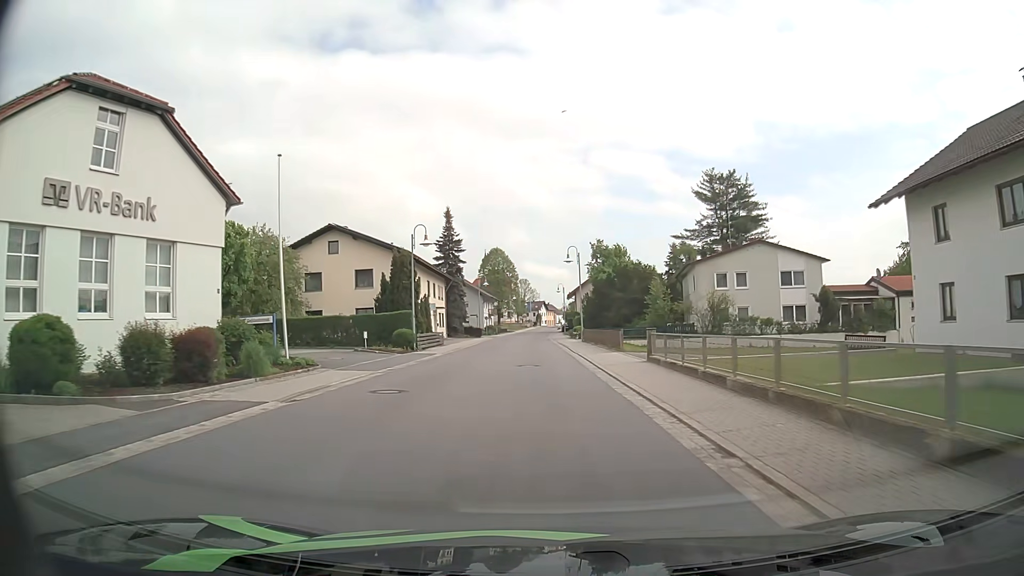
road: secondary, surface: asphalt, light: Day
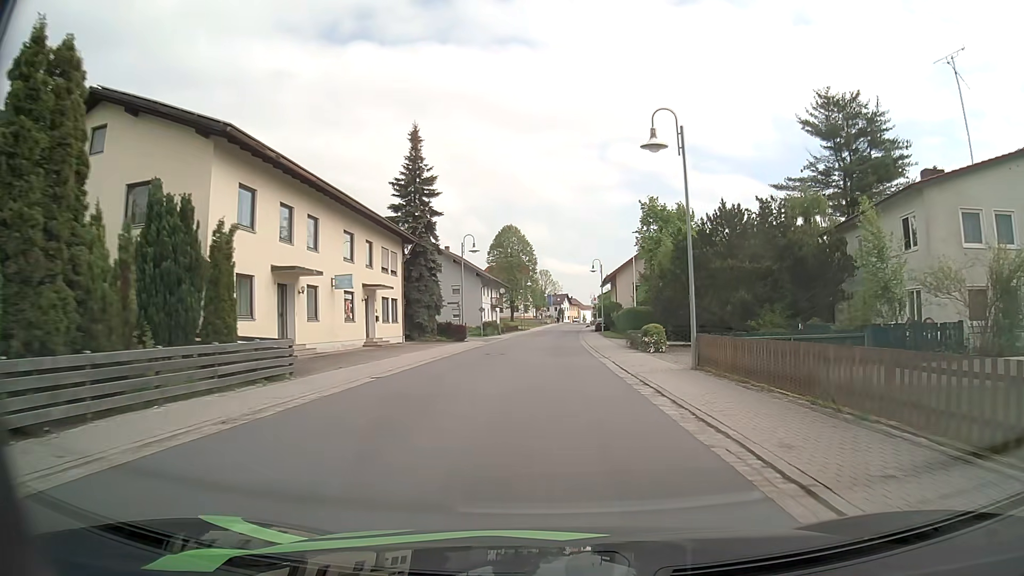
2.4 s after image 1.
(-0.6, +32.0) m; -2°
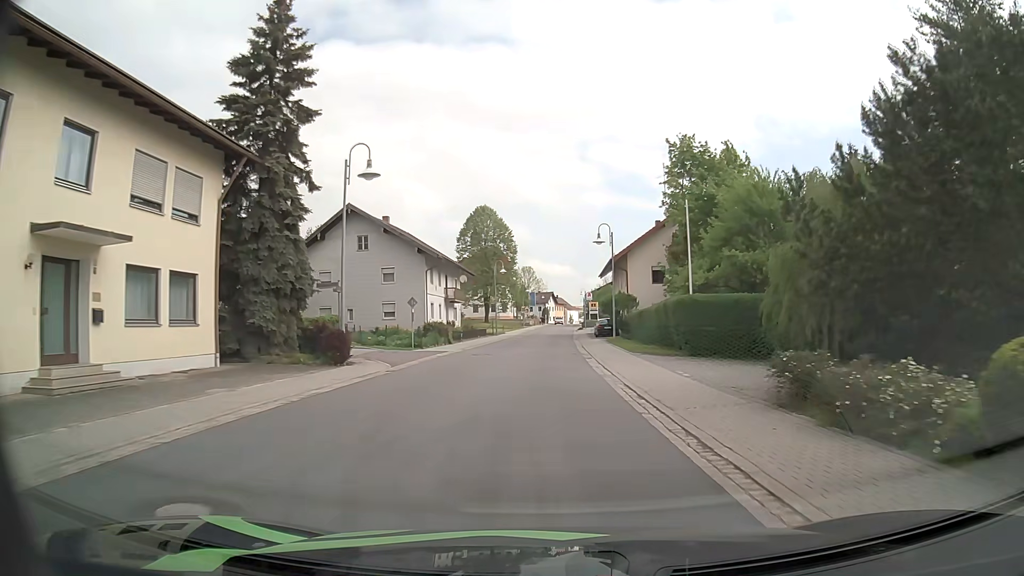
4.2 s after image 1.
(+0.2, +23.5) m; +1°
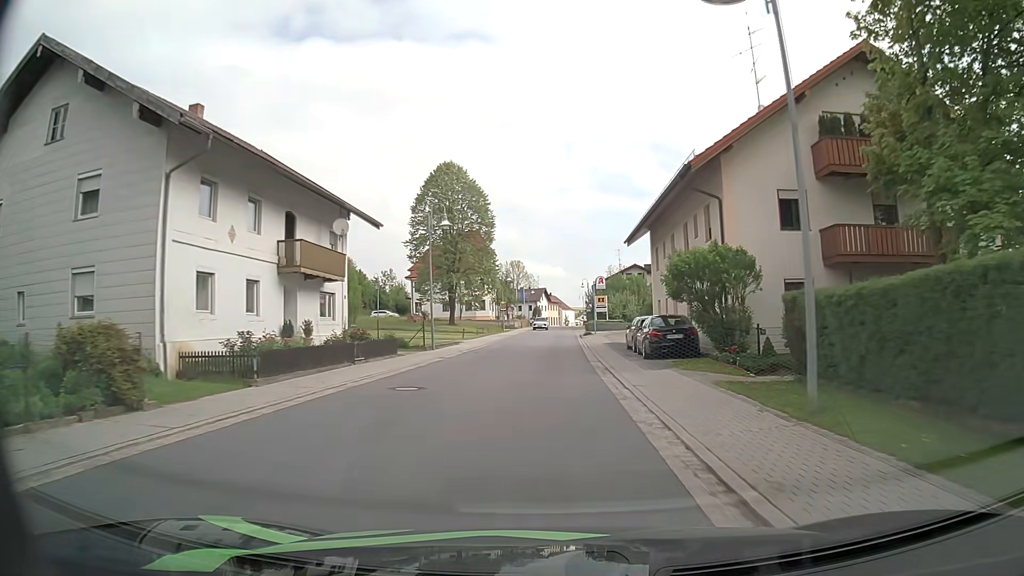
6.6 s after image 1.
(+0.3, +31.1) m; 0°
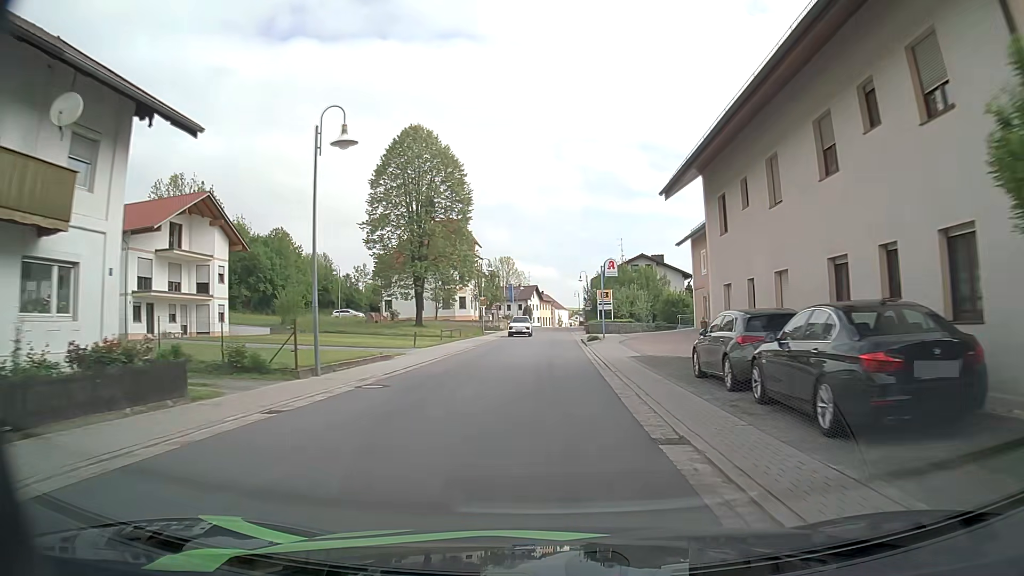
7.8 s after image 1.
(+0.1, +15.6) m; 0°
(0, +10) (0, +20) (0, +30) (+1, +40) (+1, +50) (+1, +60) (+1, +70) (+2, +80) (+2, +90) (+2, +100) m
